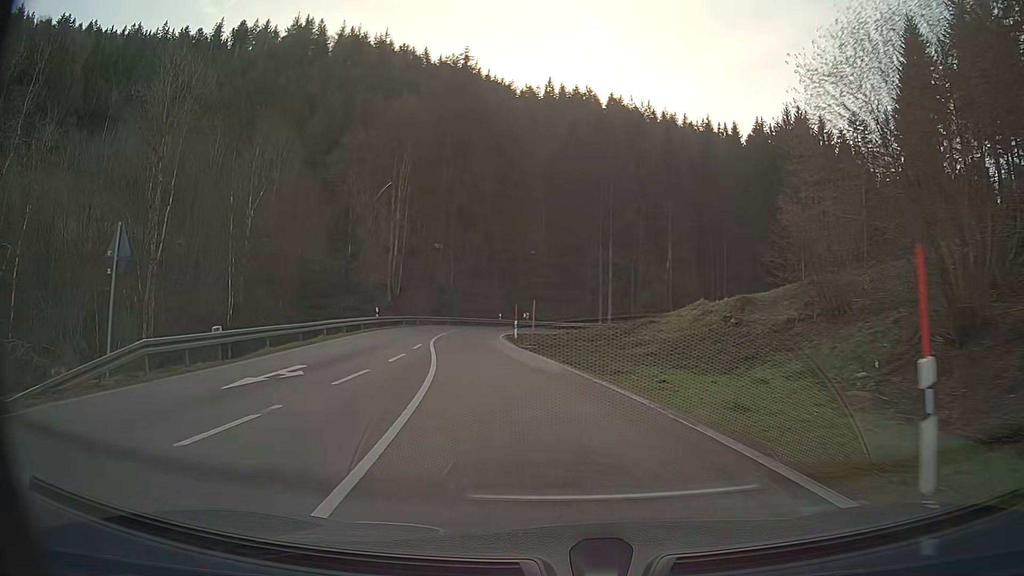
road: secondary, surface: asphalt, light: Day
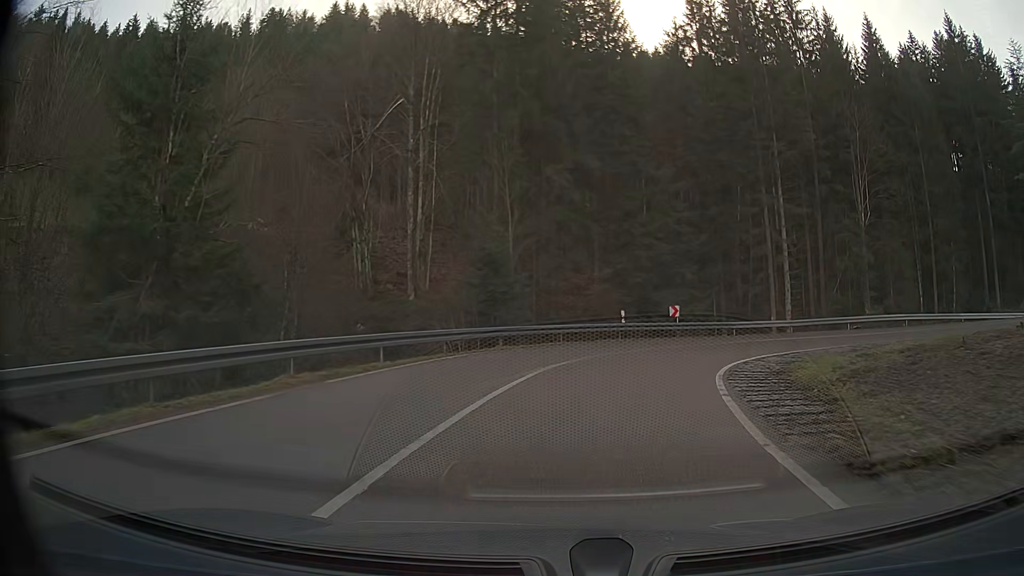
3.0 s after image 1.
(-3.6, +36.9) m; -4°
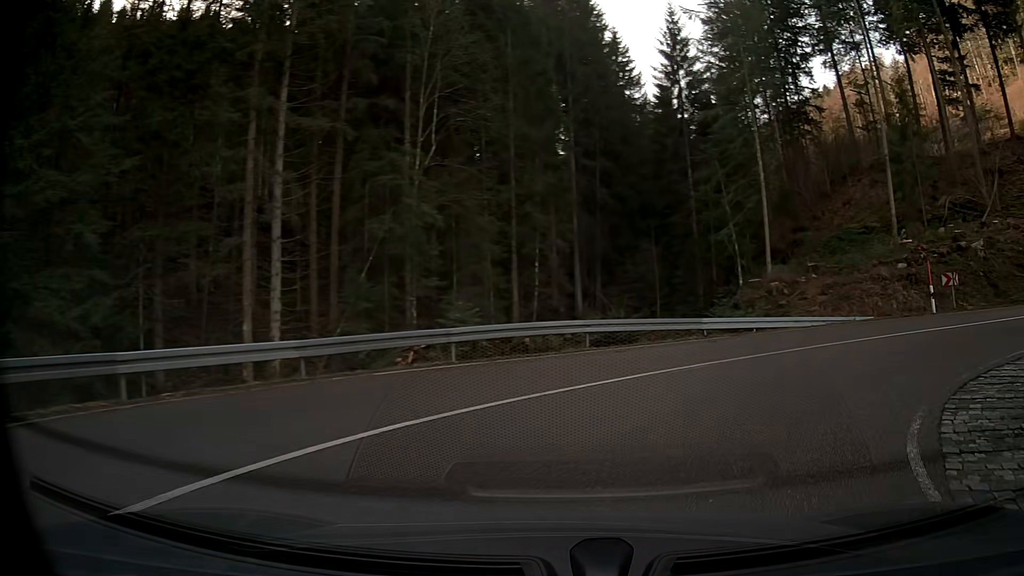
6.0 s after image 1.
(+7.9, +23.9) m; +50°
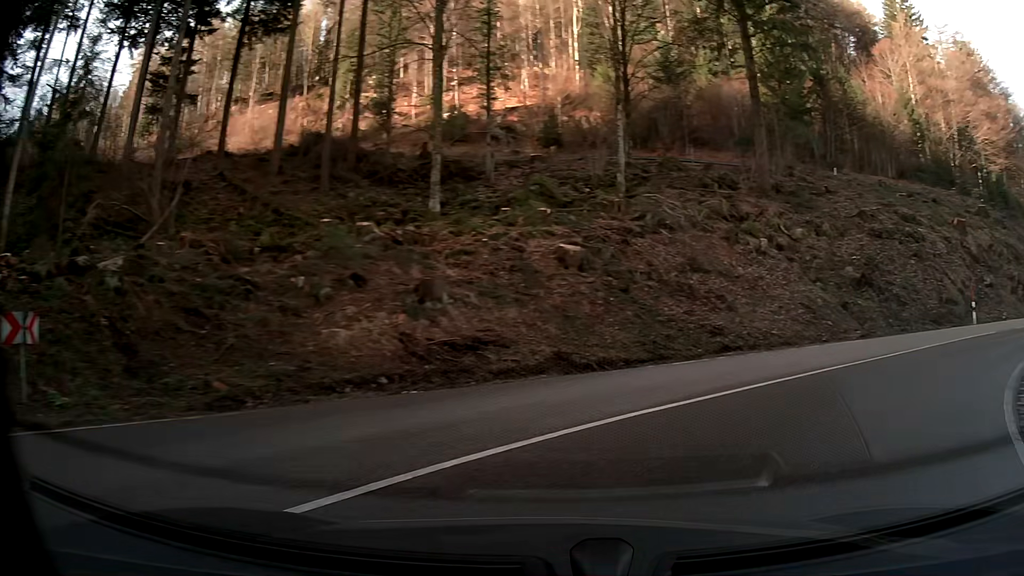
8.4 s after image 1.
(+10.0, +14.1) m; +73°
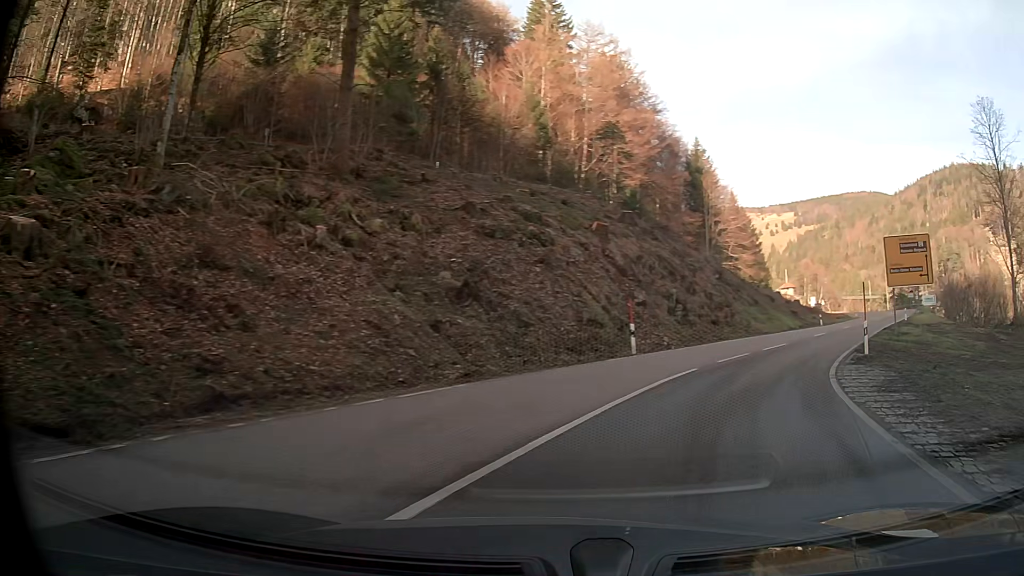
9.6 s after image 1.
(+3.0, +9.2) m; +34°
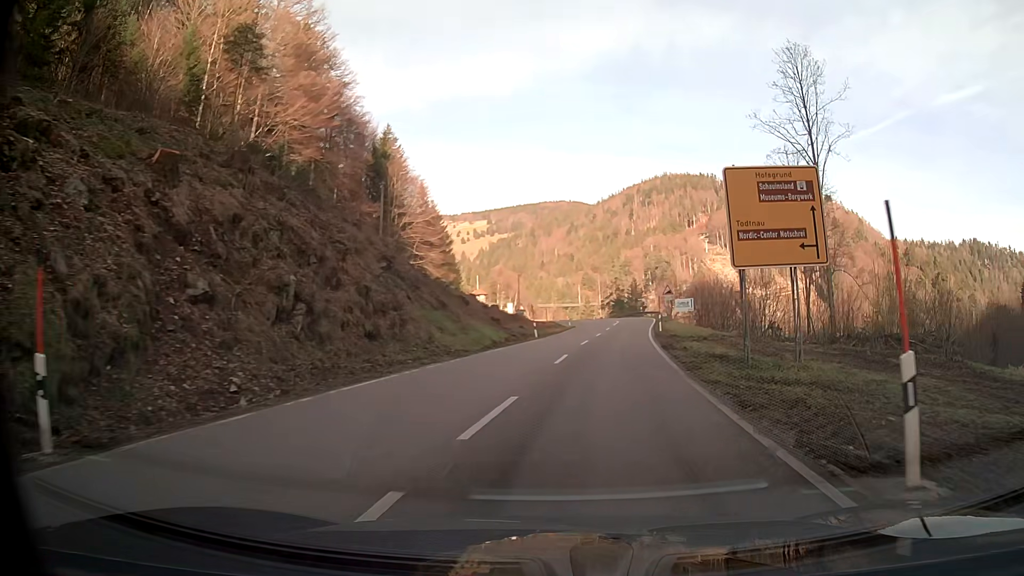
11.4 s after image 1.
(+4.1, +17.3) m; +21°
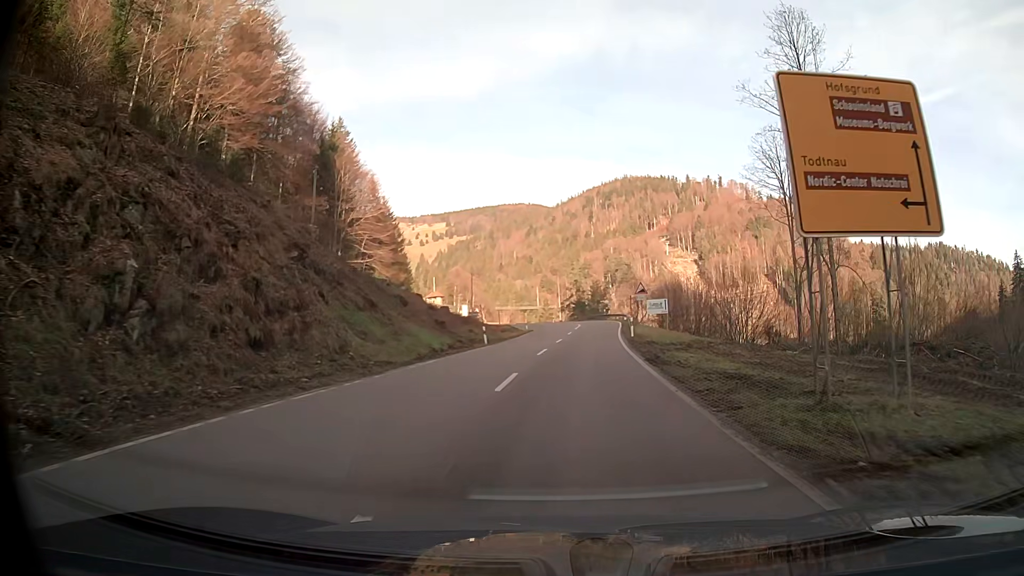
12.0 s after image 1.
(+0.2, +7.0) m; +3°
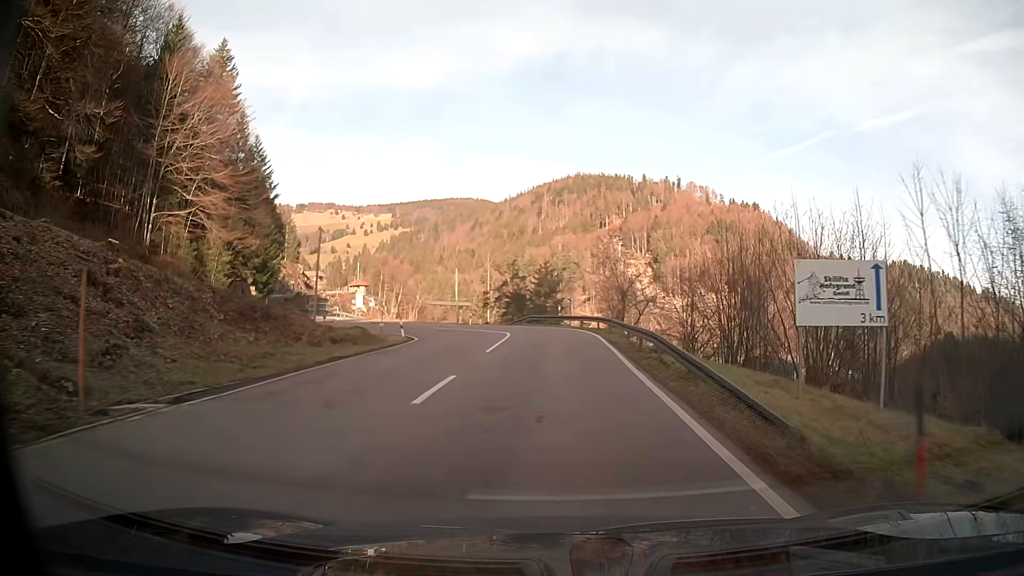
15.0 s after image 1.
(+2.4, +38.2) m; +5°
(0, +10) (0, +20) (0, +30) (-2, +40) (-8, +48) (-17, +51) (-26, +46) (-29, +37) (-29, +27) (-28, +17) m
